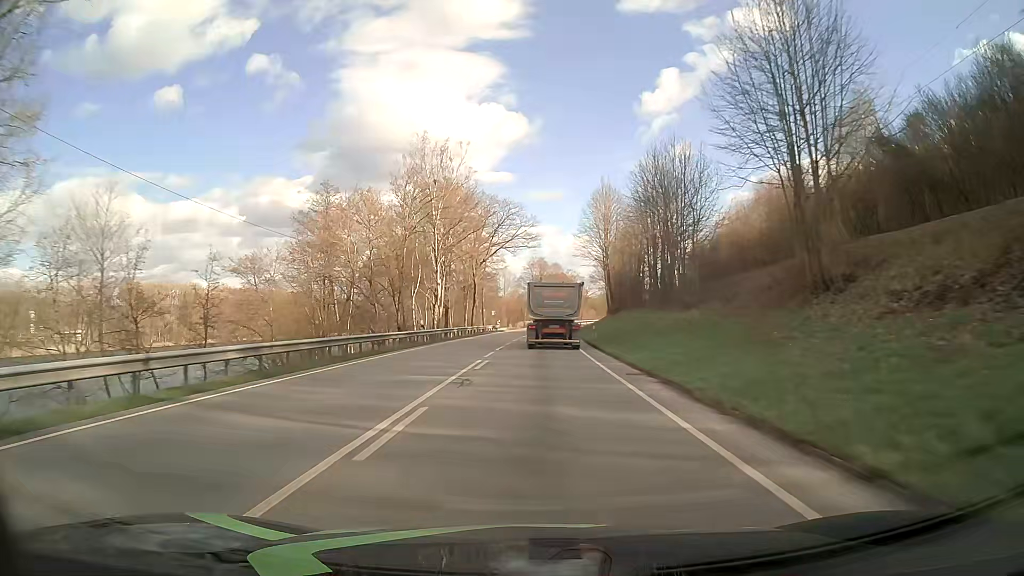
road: primary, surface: asphalt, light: Day
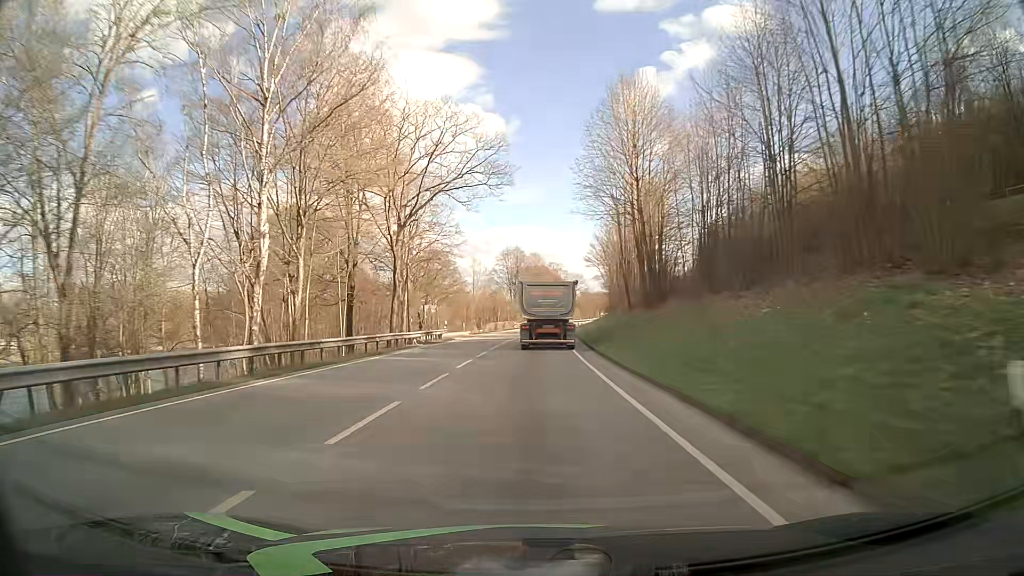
(+0.5, +35.8) m; +2°
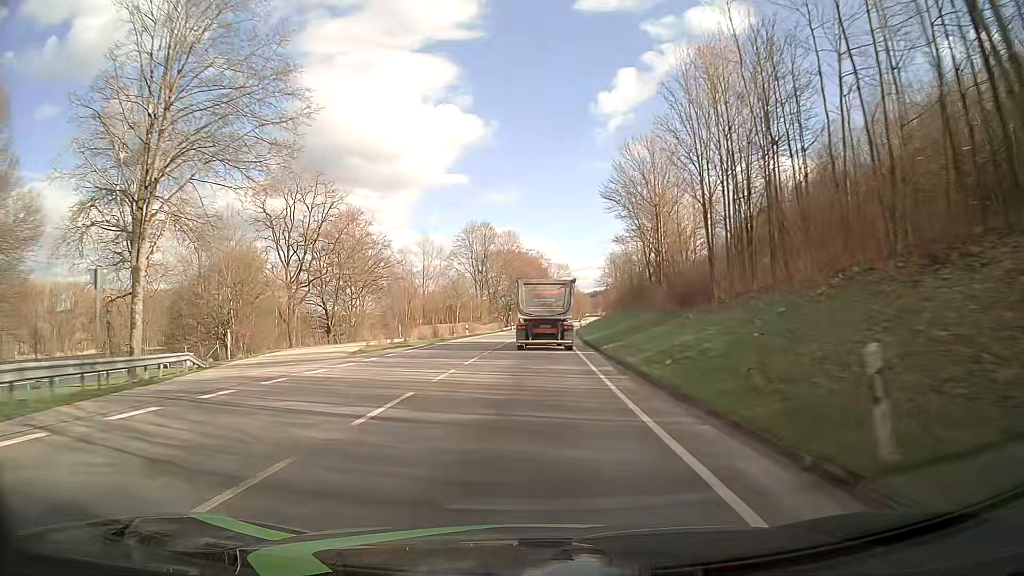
(+0.9, +47.6) m; +2°
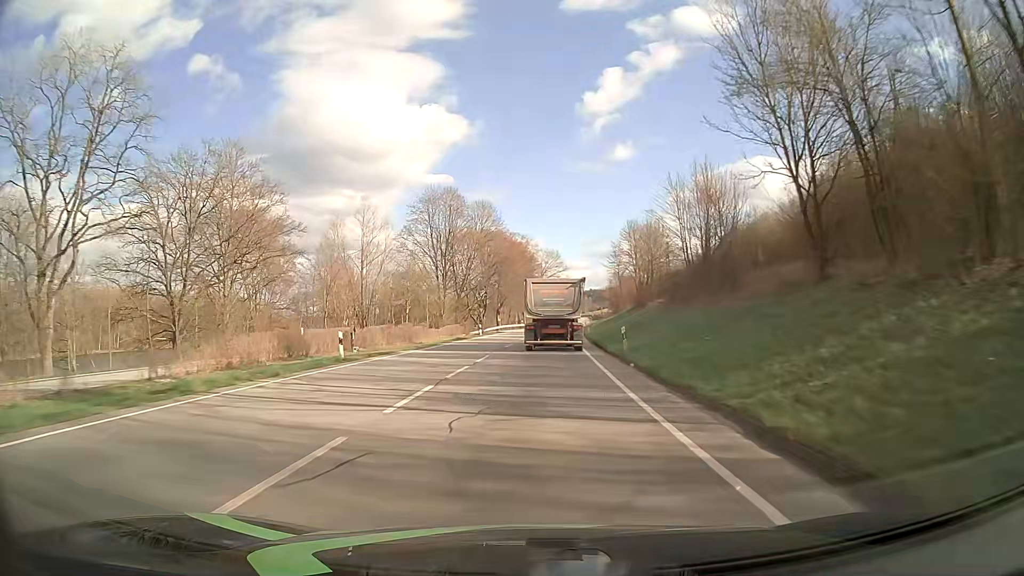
(+0.2, +35.7) m; +1°
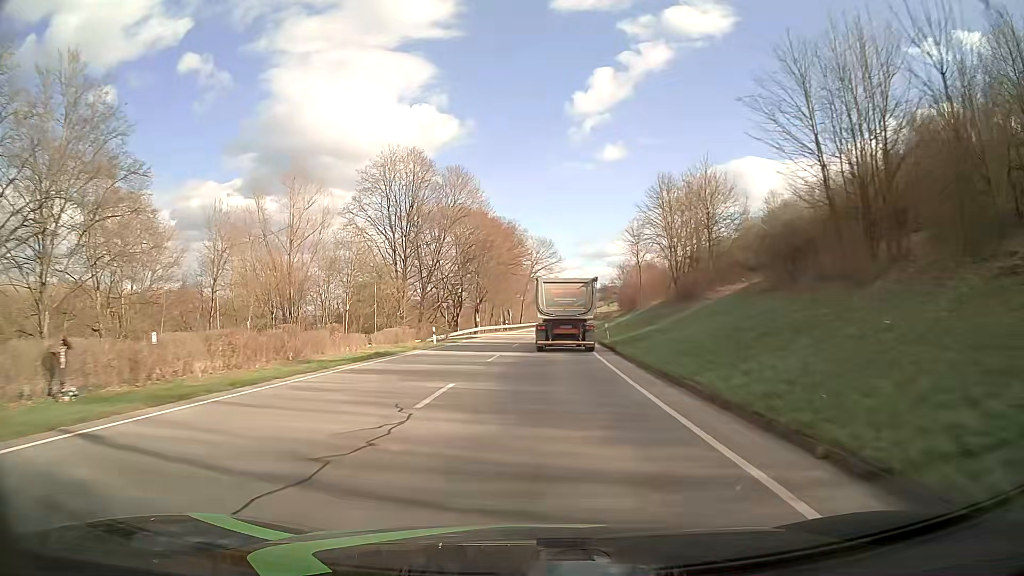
(+0.2, +23.8) m; +1°
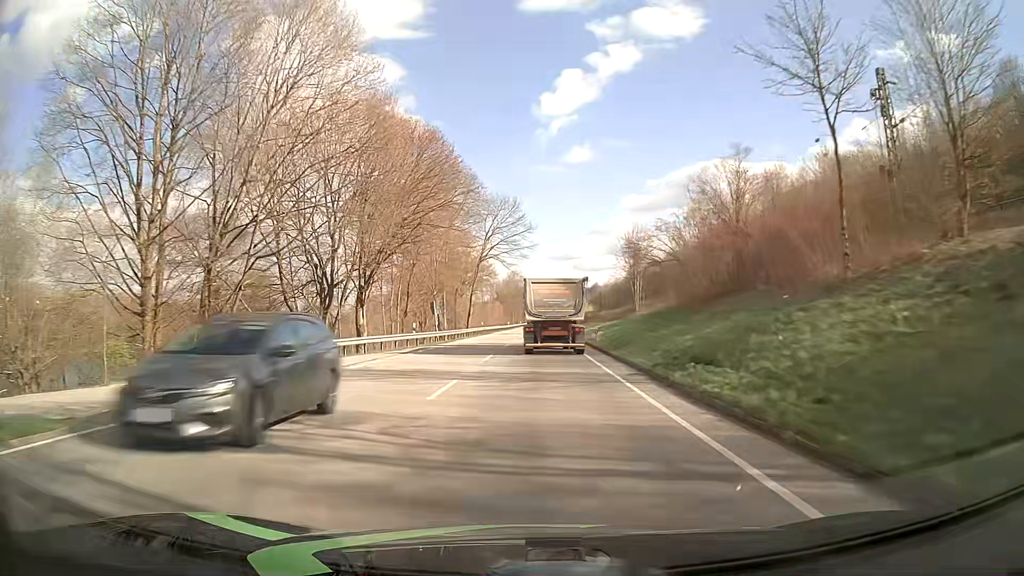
(+1.0, +47.7) m; +2°
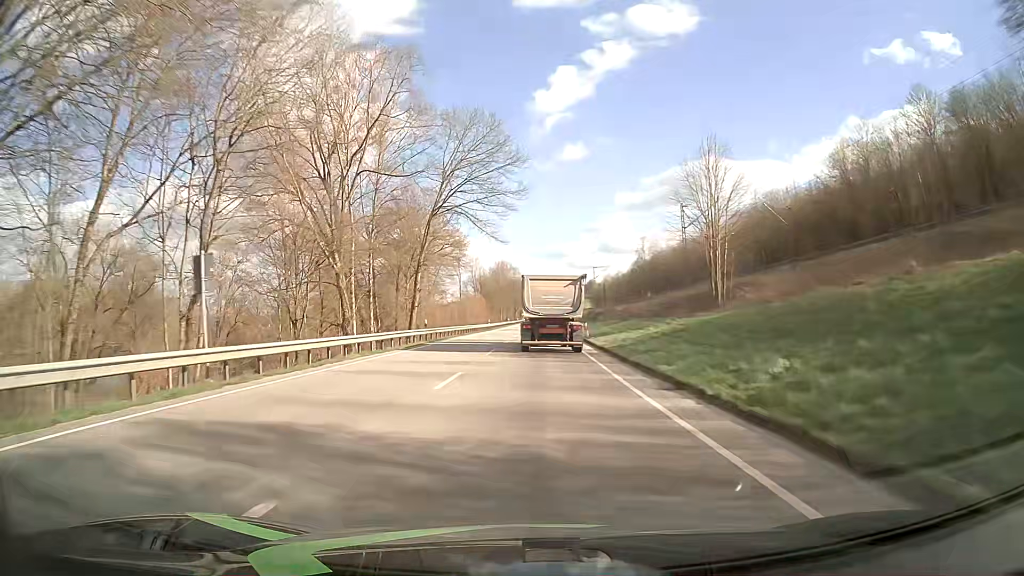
(+0.3, +35.4) m; +1°
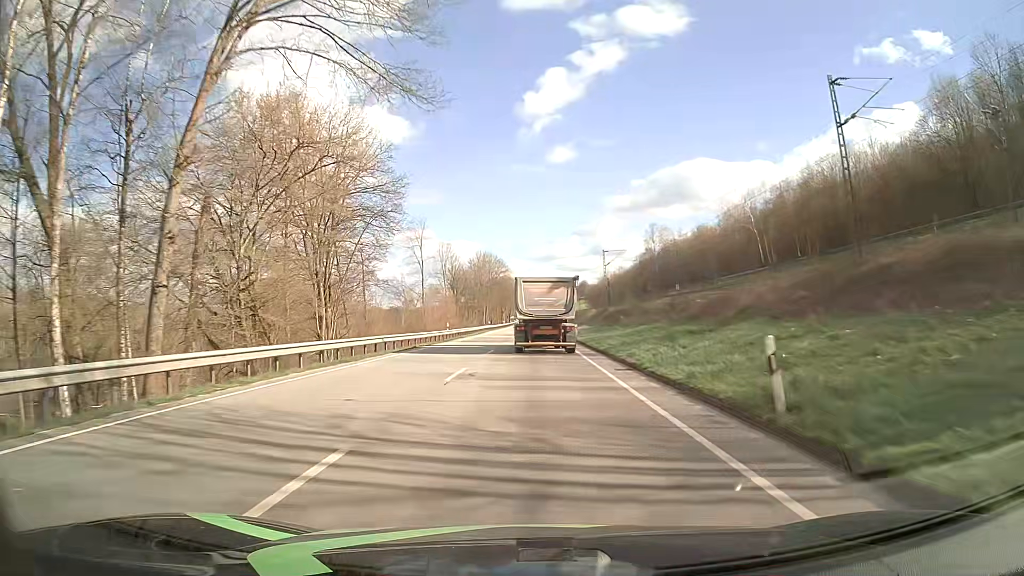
(+0.3, +34.6) m; +1°
(0, +10) (0, +20) (0, +30) (0, +40) (0, +50) (0, +60) (0, +70) (+1, +80) (+1, +90) (+1, +100) m
